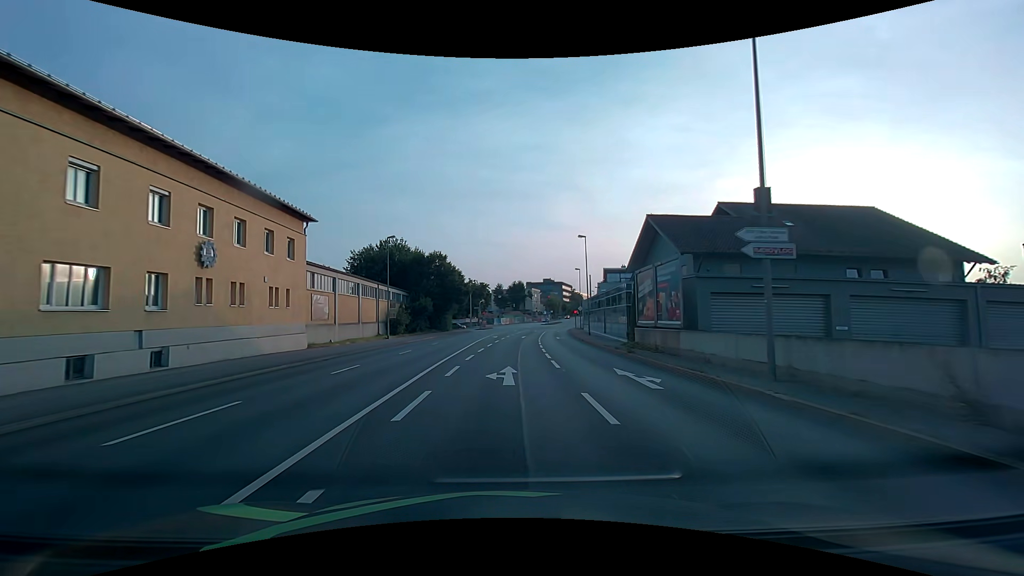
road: primary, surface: asphalt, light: Day
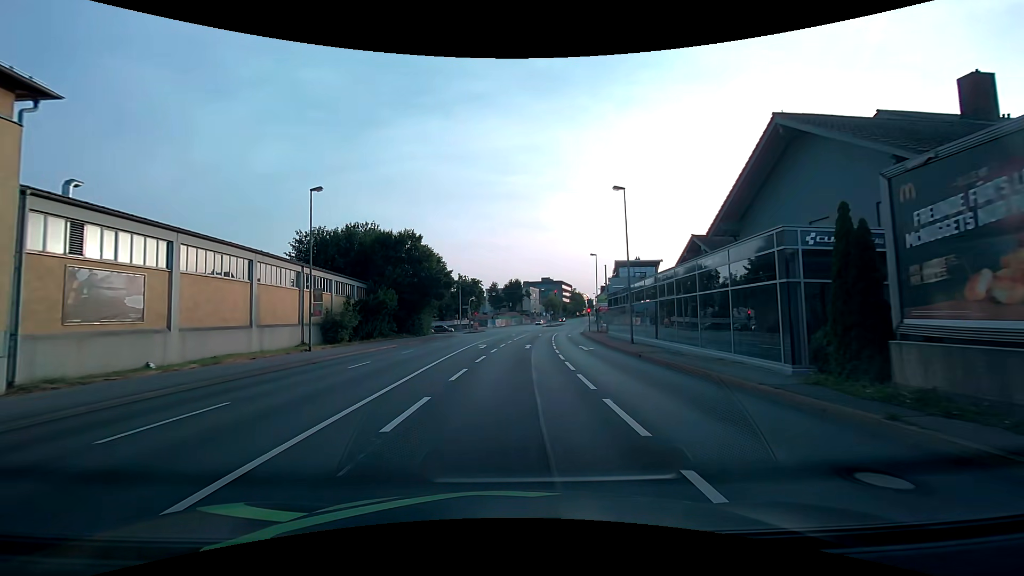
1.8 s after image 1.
(0.0, +18.6) m; 0°
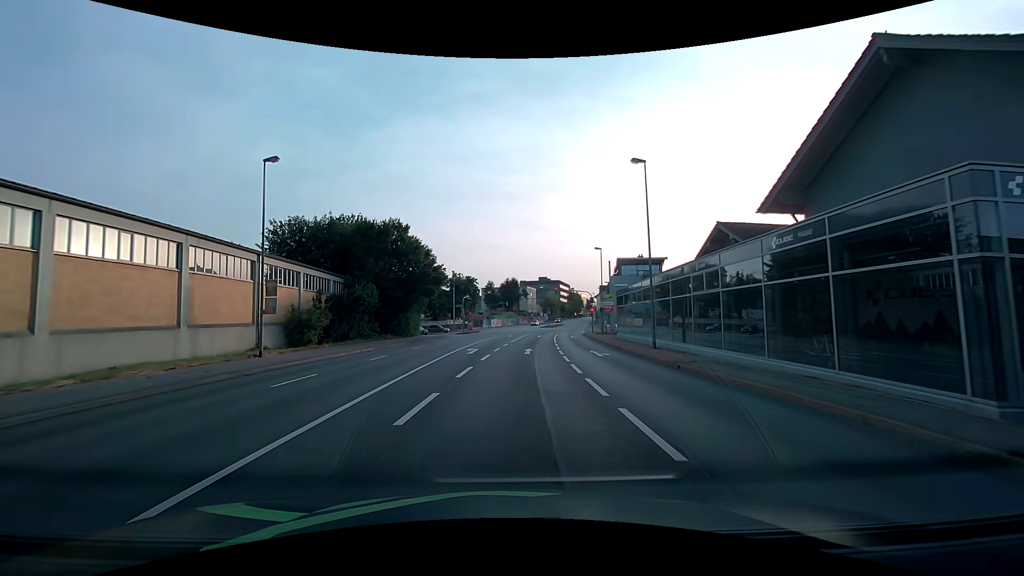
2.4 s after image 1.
(0.0, +5.6) m; +1°
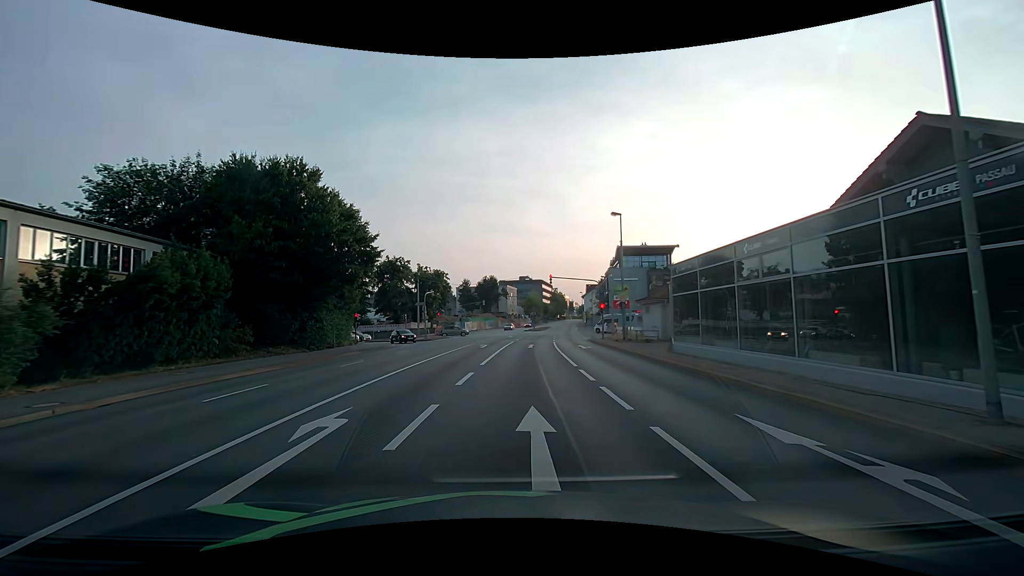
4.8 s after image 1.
(+0.3, +19.2) m; +2°
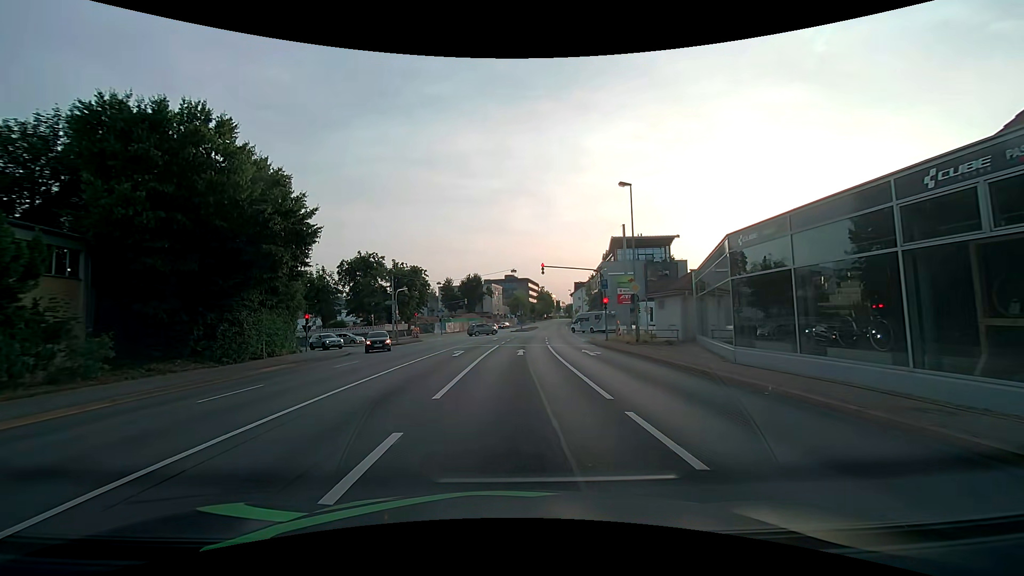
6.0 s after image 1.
(+0.2, +8.0) m; +2°
(0, +10) (0, +20) (+1, +30) (+1, +40) (+2, +50) (+2, +60) (+3, +70) (+4, +80) (+5, +90) (+7, +100) m
